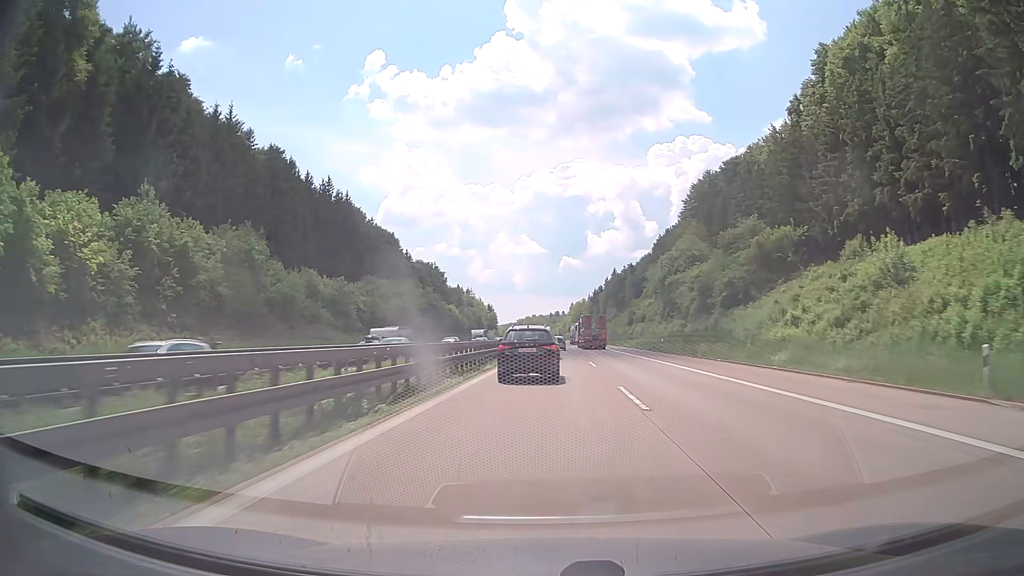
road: motorway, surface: concrete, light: Day
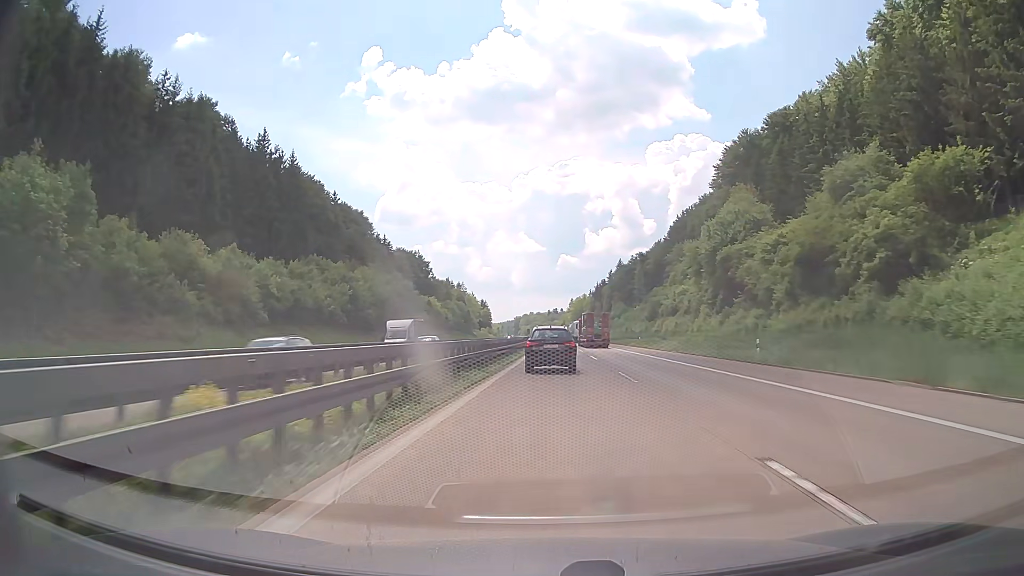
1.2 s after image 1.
(+0.1, +29.2) m; 0°
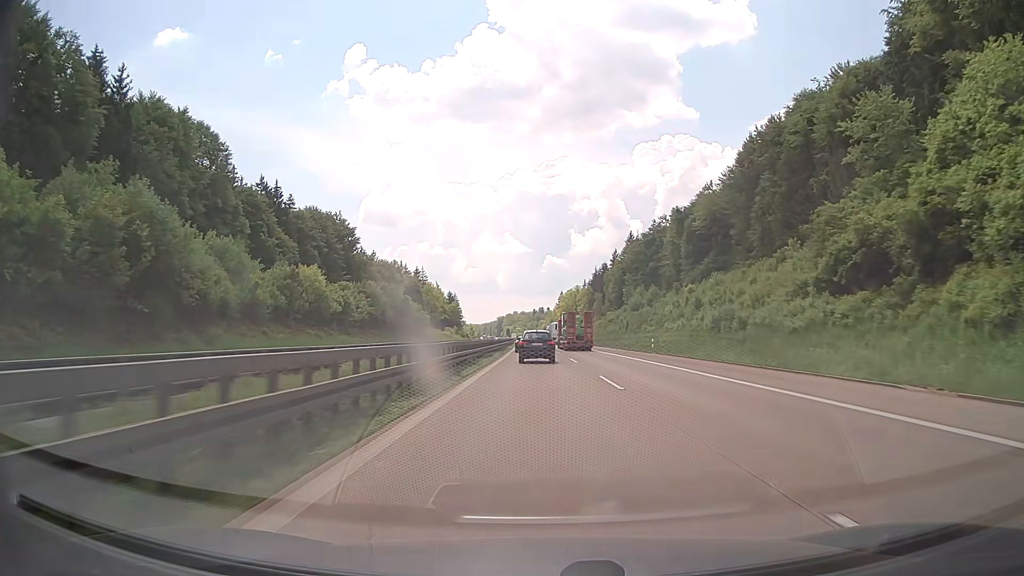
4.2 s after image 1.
(+1.0, +74.4) m; +1°
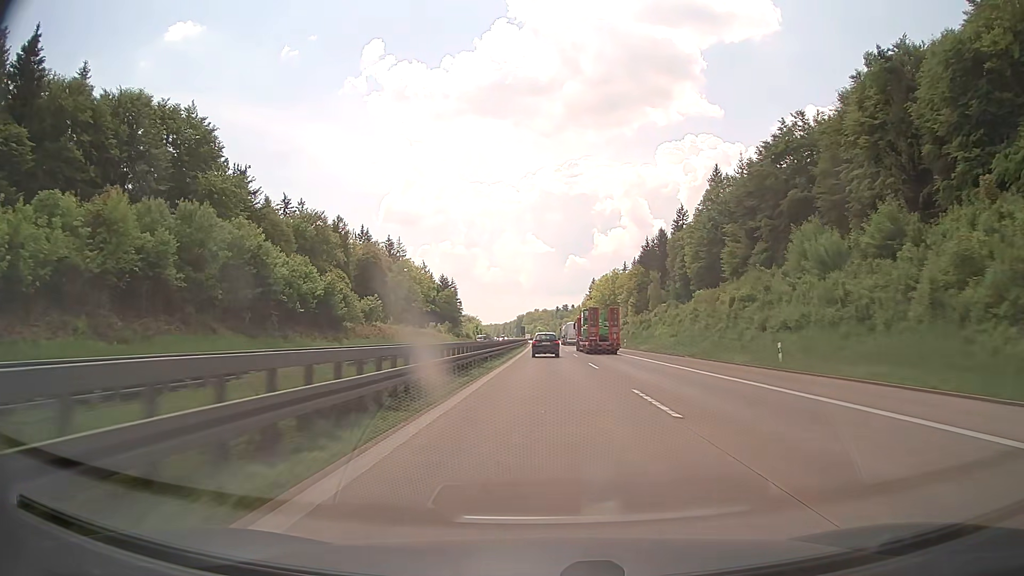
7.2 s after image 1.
(-1.5, +78.0) m; -2°
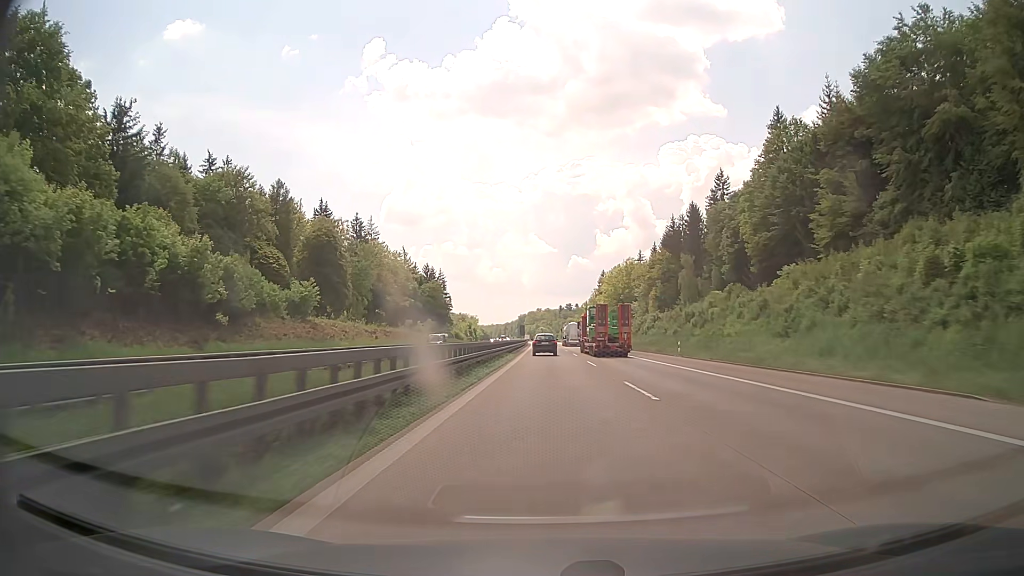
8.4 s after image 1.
(-0.1, +33.0) m; 0°
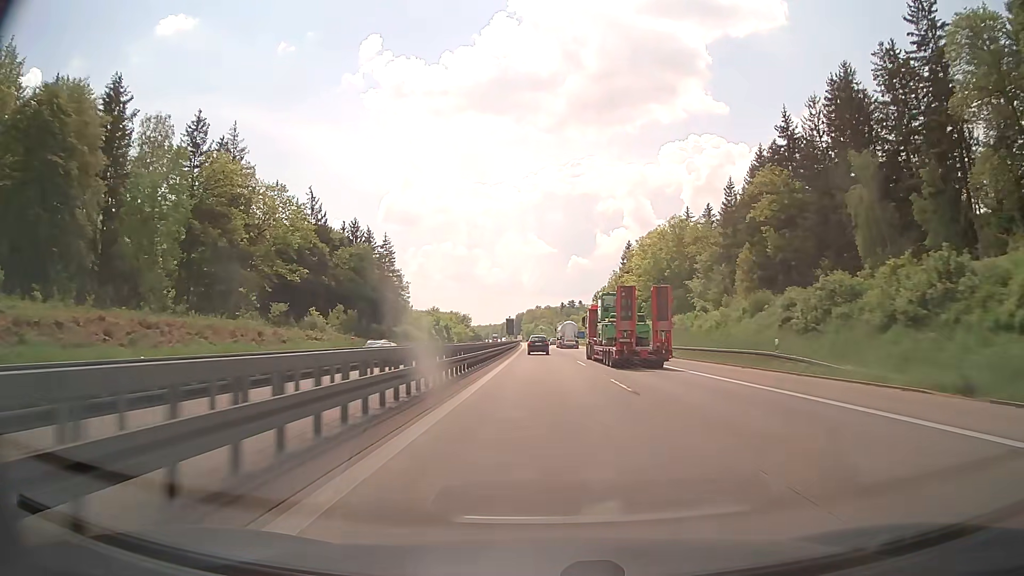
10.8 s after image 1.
(-0.1, +70.9) m; 0°
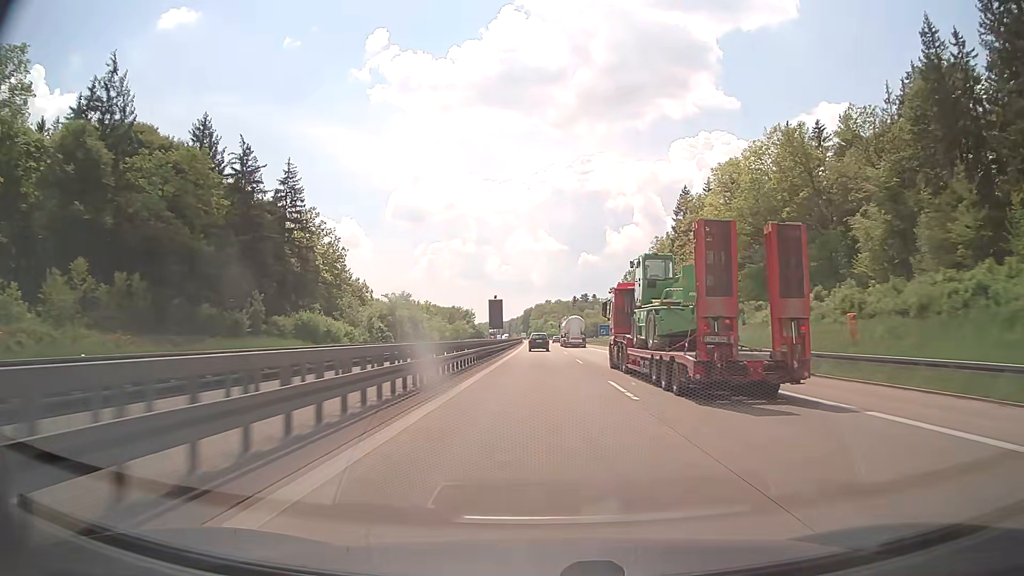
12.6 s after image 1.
(-0.3, +56.6) m; -1°
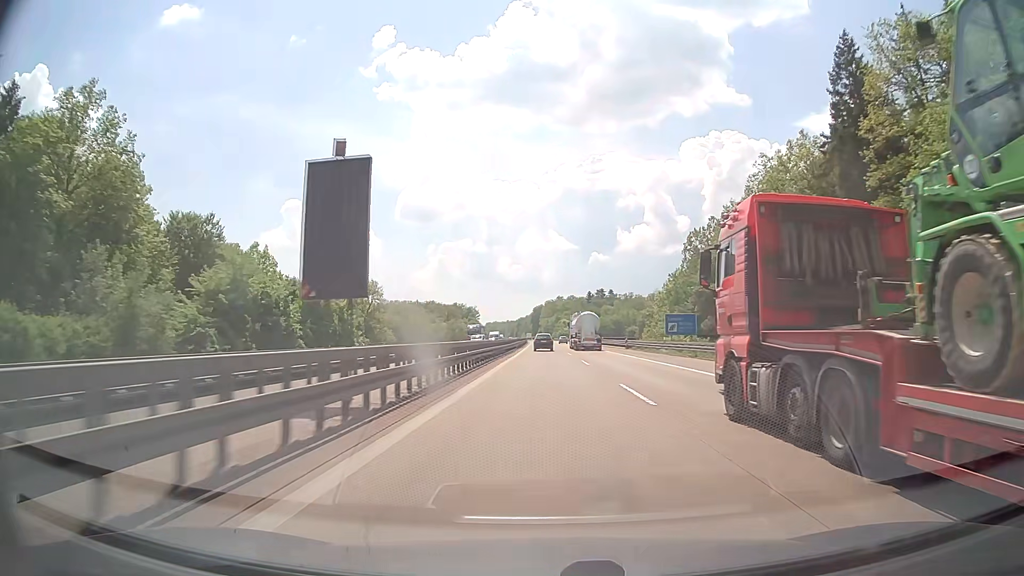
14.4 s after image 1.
(-0.6, +58.0) m; -1°
(0, +10) (0, +20) (0, +30) (0, +40) (0, +50) (0, +60) (0, +70) (0, +80) (0, +90) (-1, +100) m
